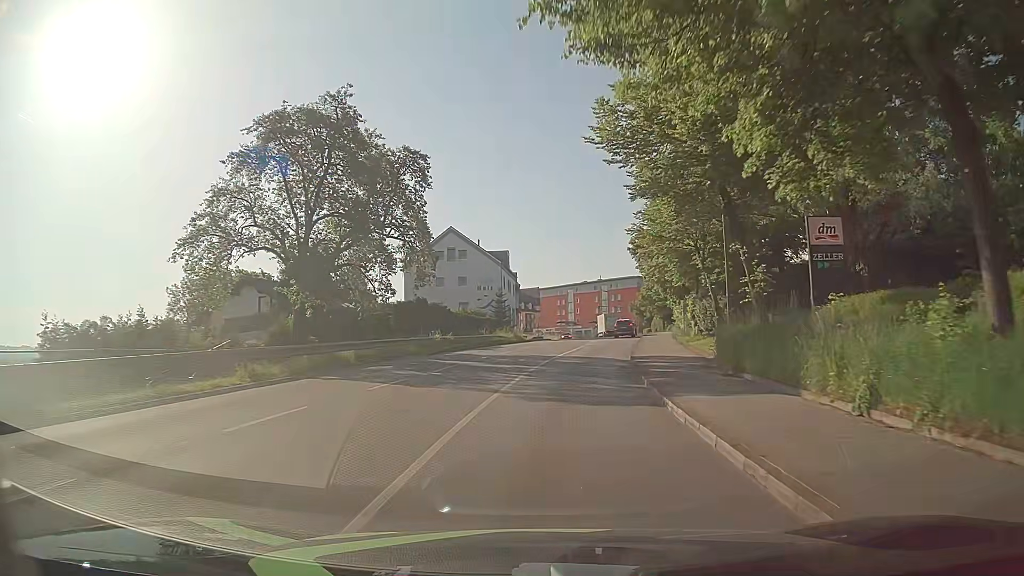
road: tertiary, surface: asphalt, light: Day
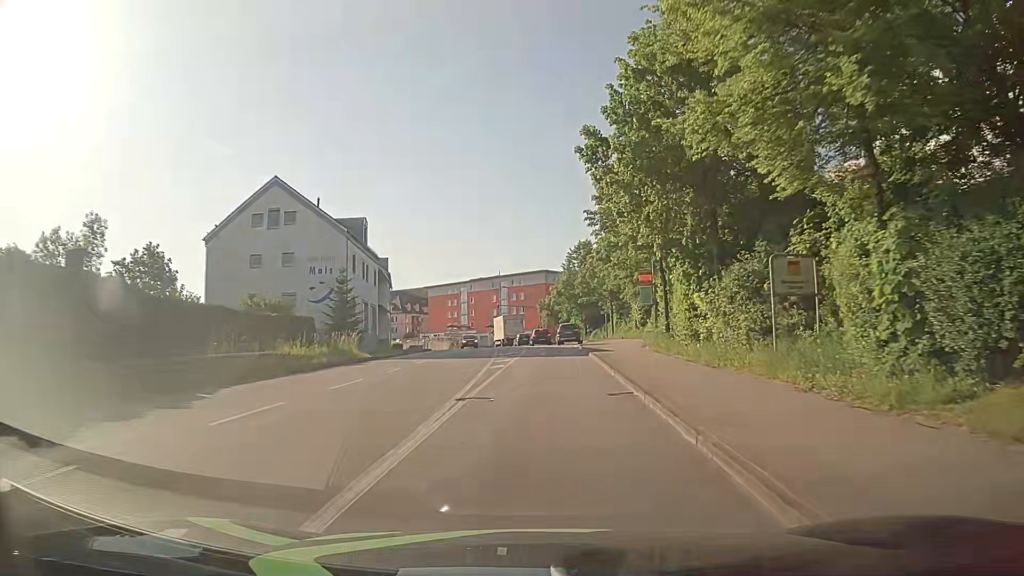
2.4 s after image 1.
(+2.2, +28.7) m; +9°
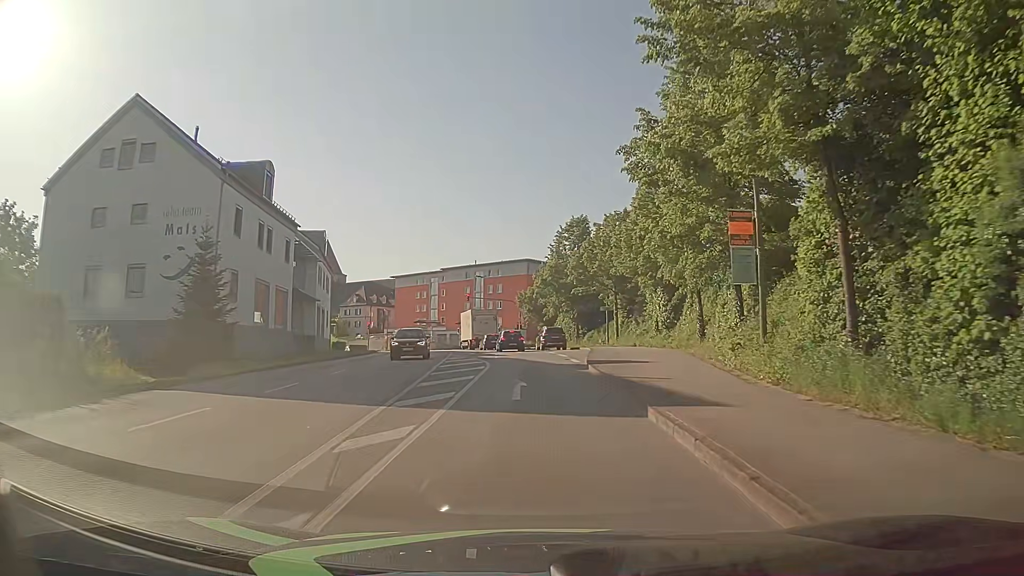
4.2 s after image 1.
(+0.3, +18.6) m; +1°
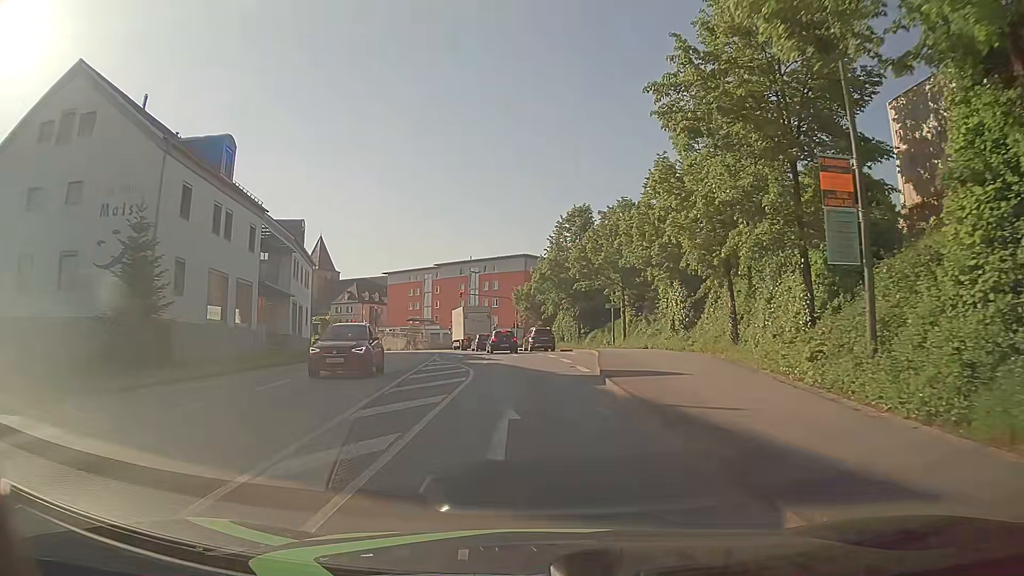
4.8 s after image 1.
(0.0, +5.5) m; +1°
